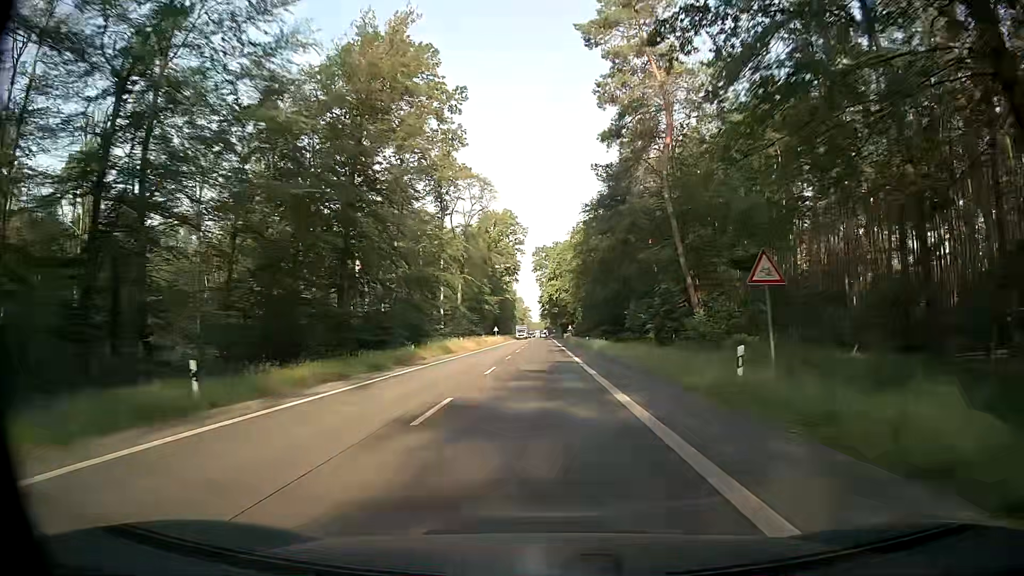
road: secondary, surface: asphalt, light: Day
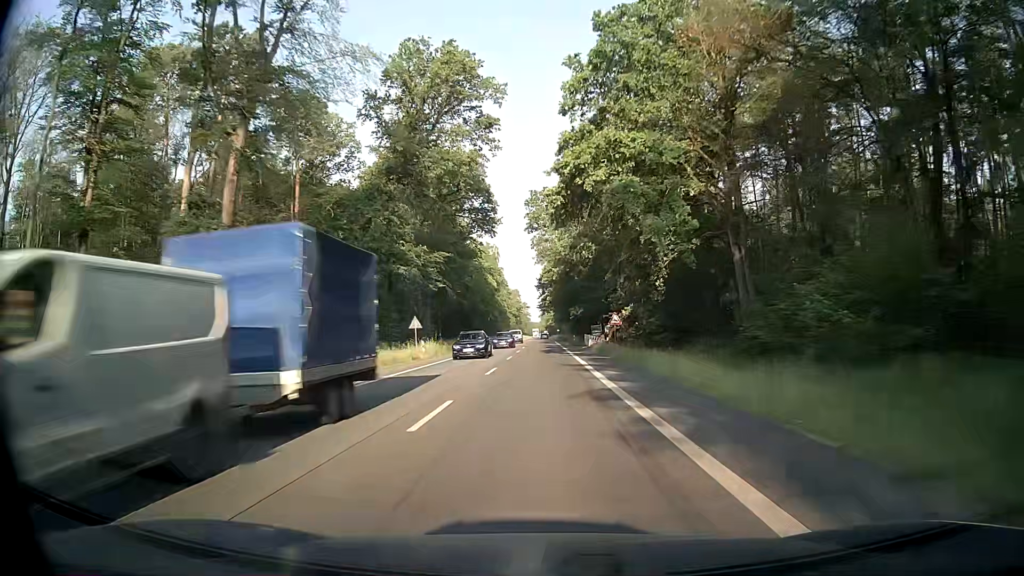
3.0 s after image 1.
(-0.1, +71.6) m; 0°
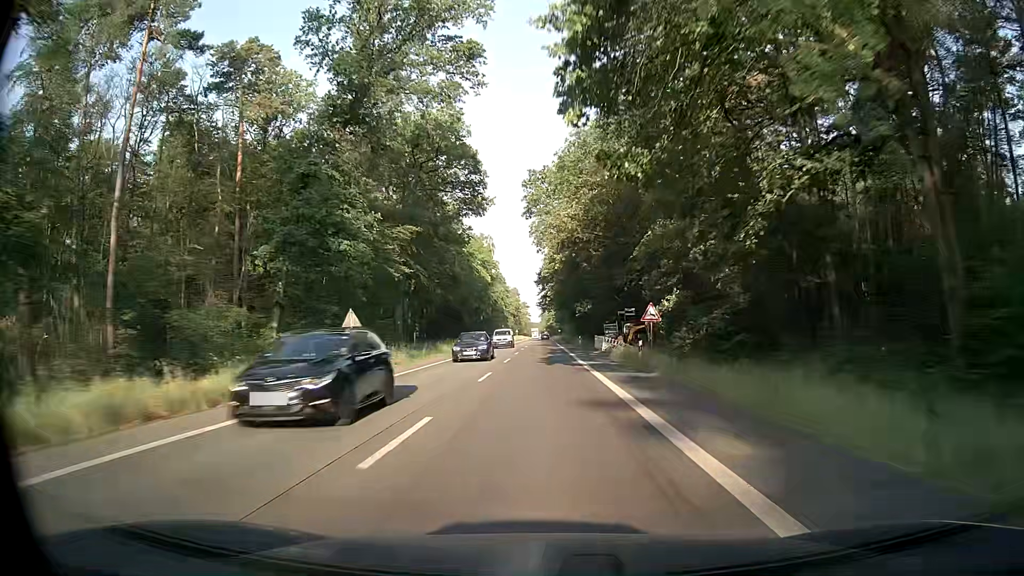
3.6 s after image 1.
(0.0, +14.3) m; 0°
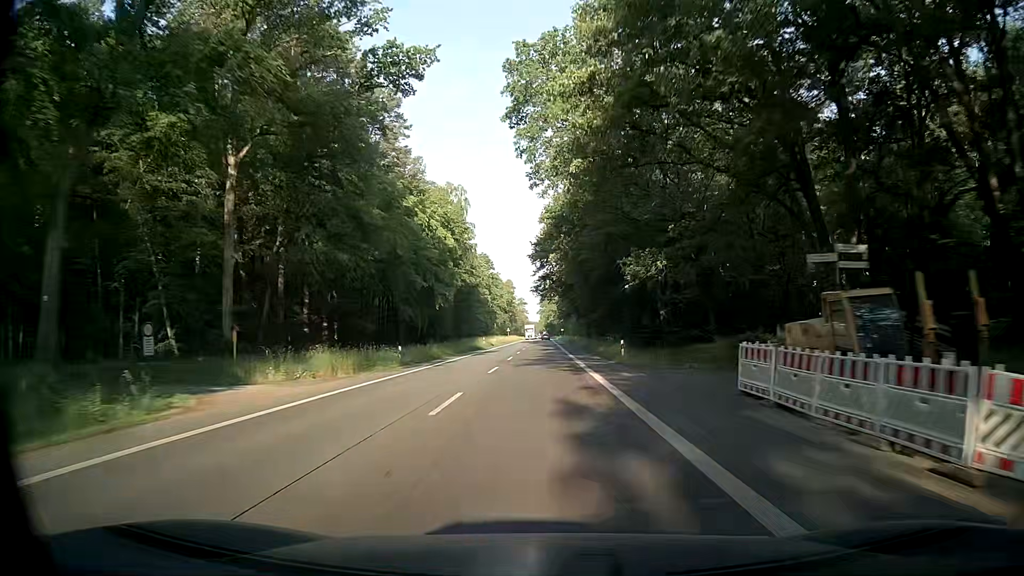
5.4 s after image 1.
(-0.5, +43.0) m; -1°
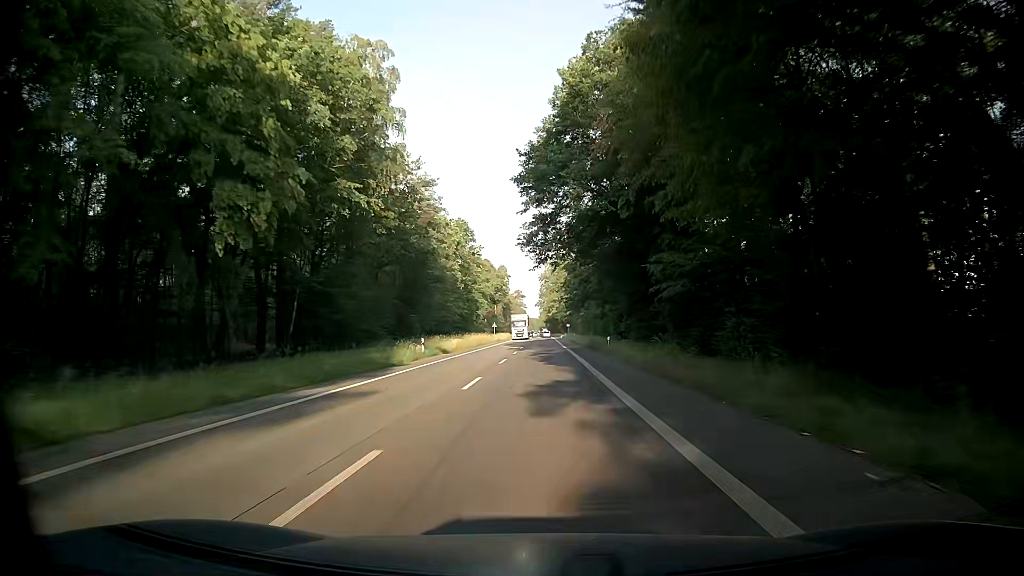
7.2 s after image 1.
(+0.1, +43.0) m; 0°
(0, +10) (0, +20) (0, +30) (0, +40) (0, +50) (0, +60) (0, +70) (0, +80) (0, +90) (0, +100) m
